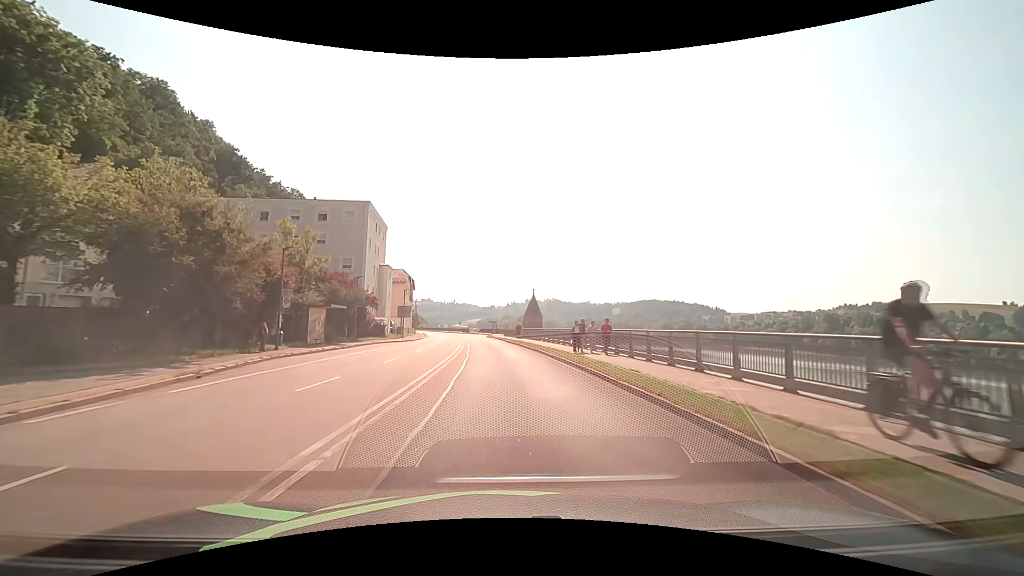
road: primary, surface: asphalt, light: Day
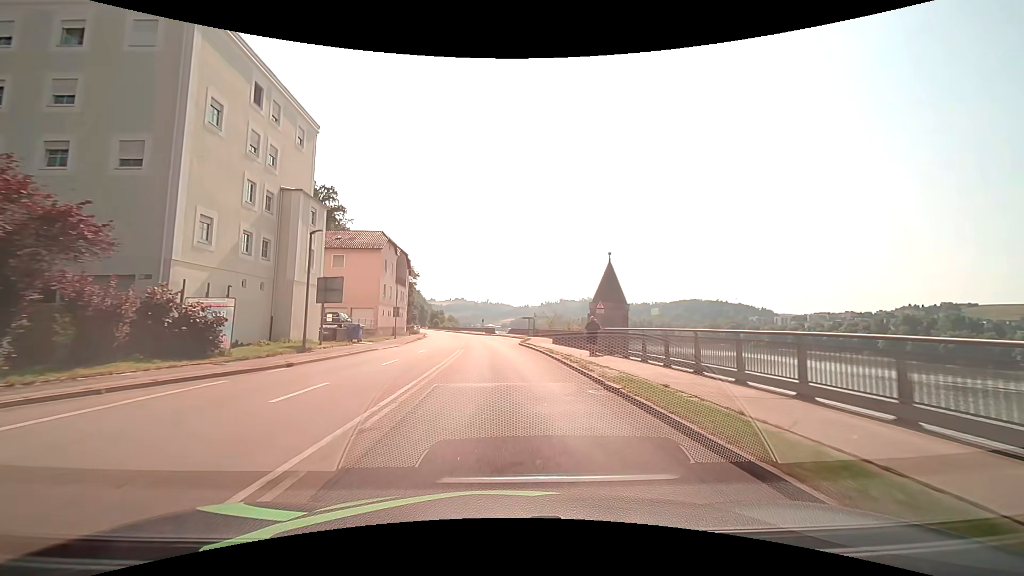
(-1.2, +38.0) m; -4°
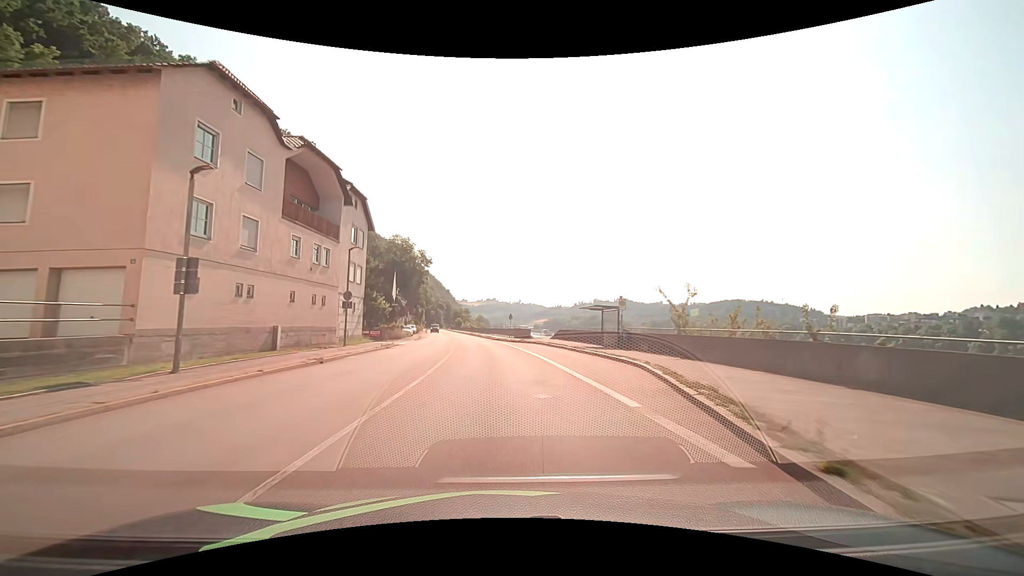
(-1.2, +38.0) m; -4°
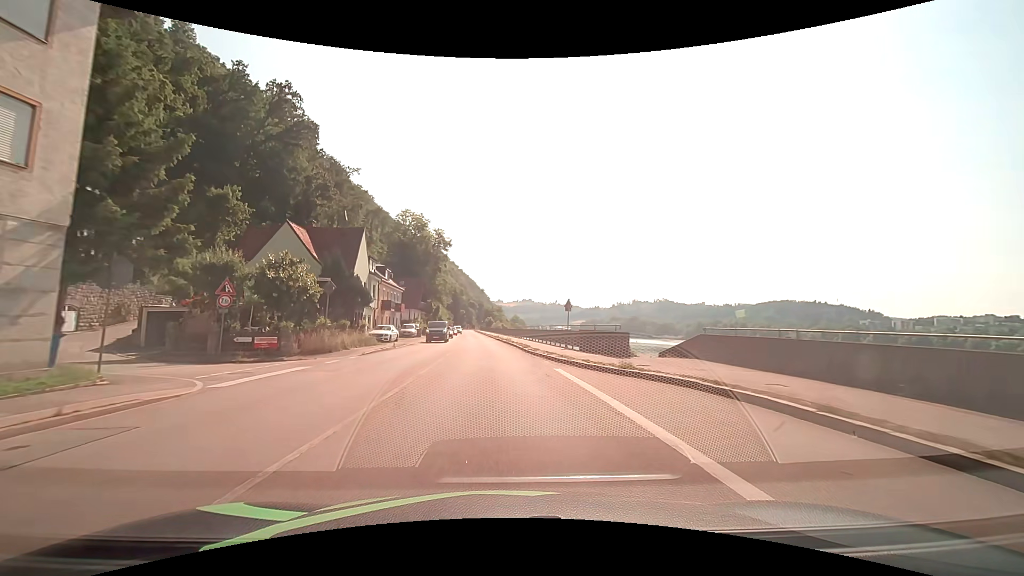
(-1.0, +30.4) m; -4°
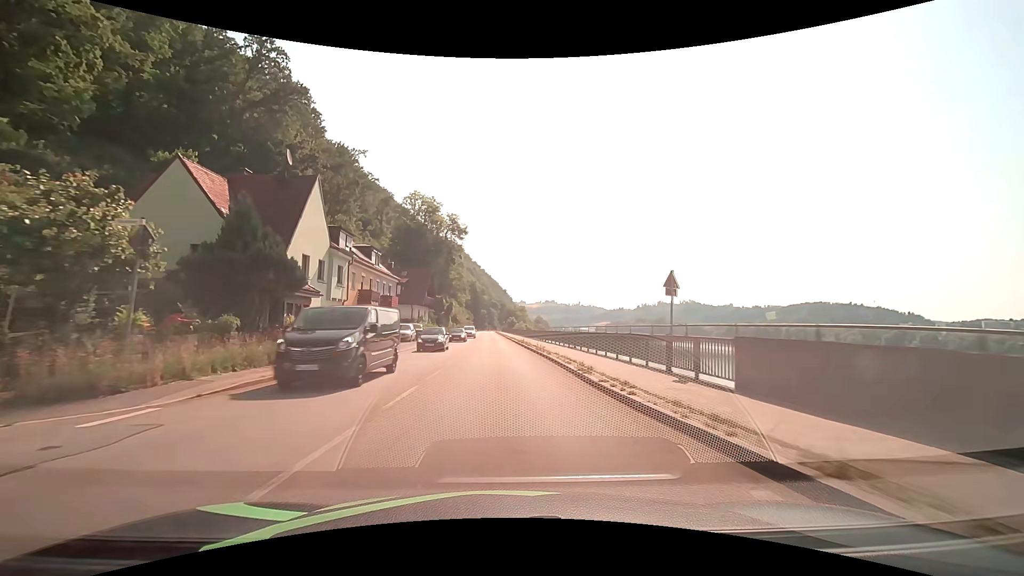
(-0.3, +15.2) m; -3°
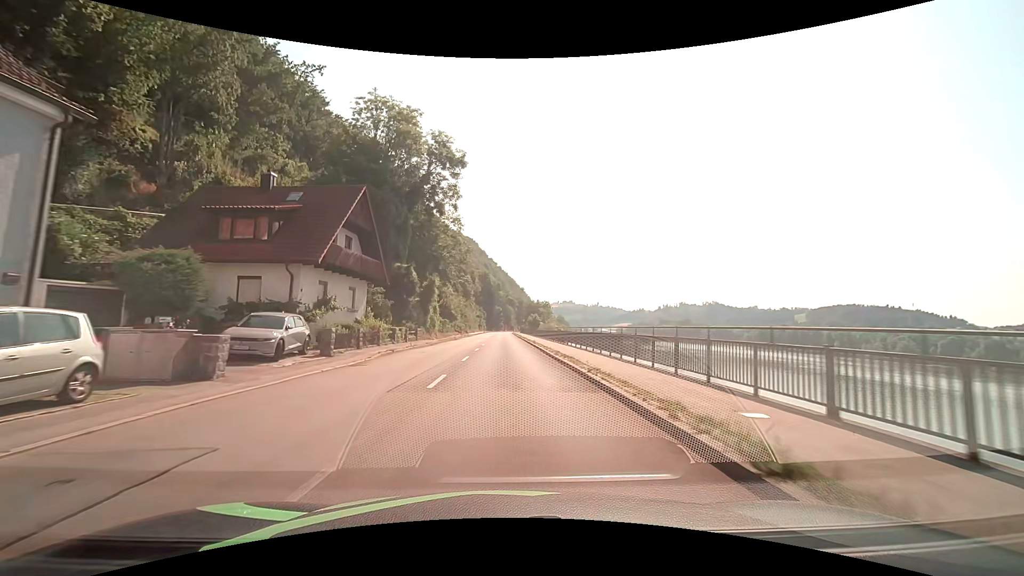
(-0.8, +38.1) m; -2°
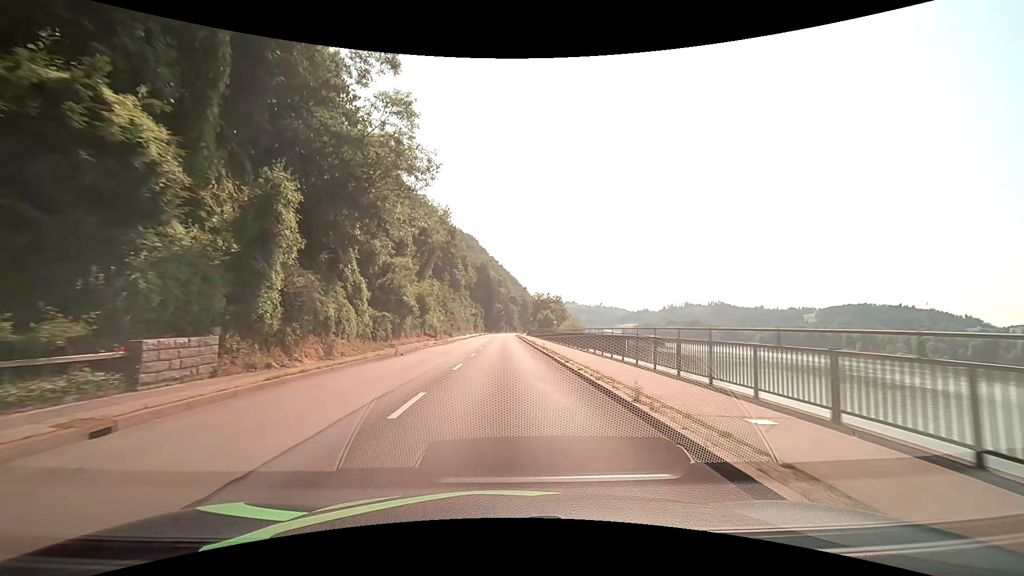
(-0.1, +30.5) m; 0°
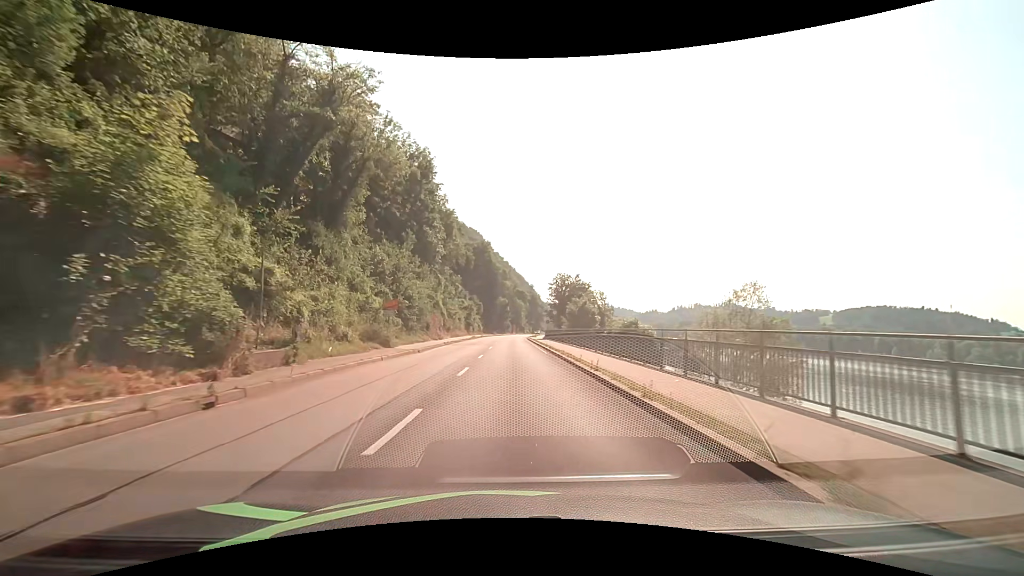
(-0.3, +38.3) m; -1°
(0, +10) (0, +20) (0, +30) (0, +40) (0, +50) (0, +60) (+1, +70) (+1, +80) (+1, +90) (+2, +100) m
